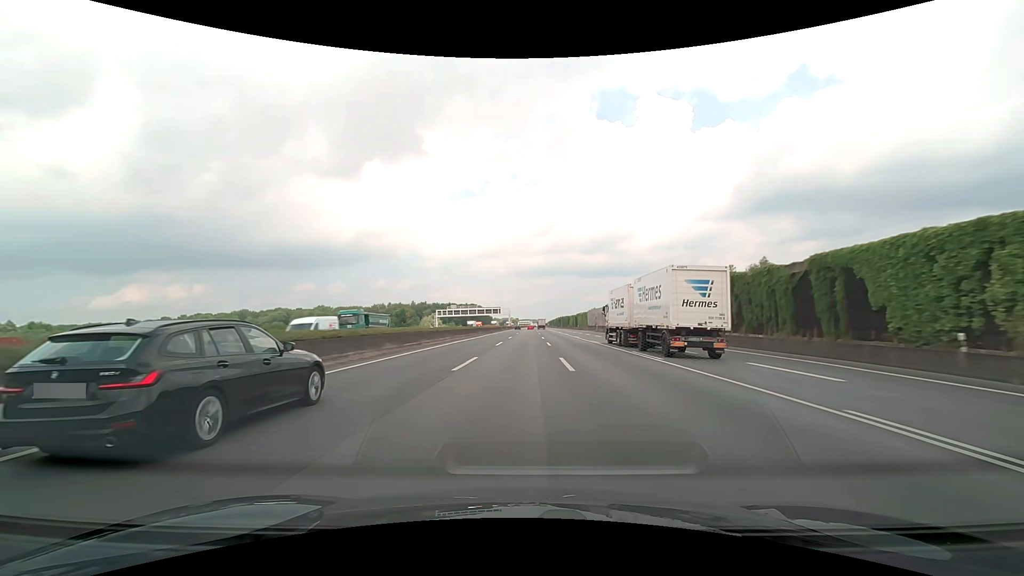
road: motorway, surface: asphalt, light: Day
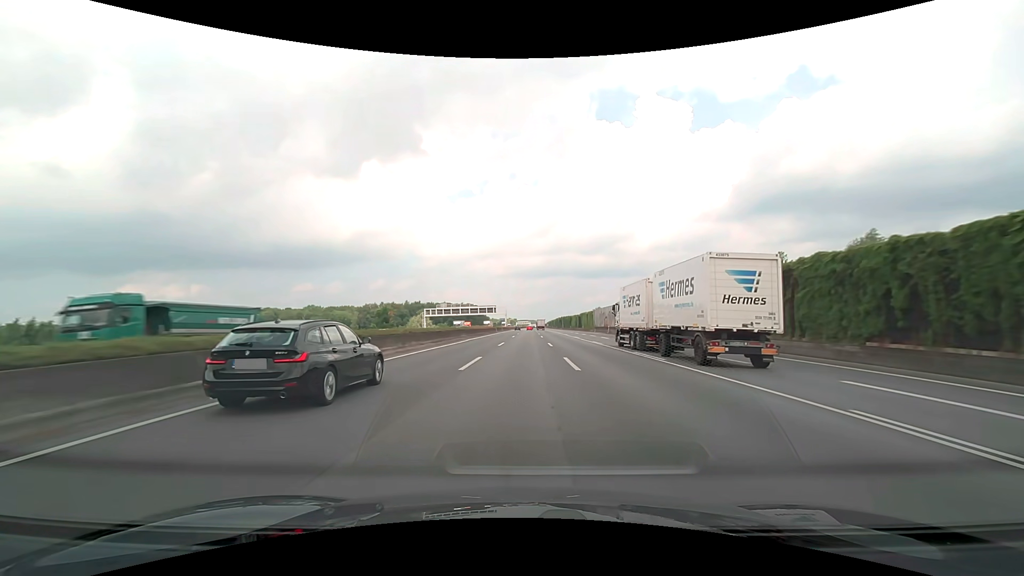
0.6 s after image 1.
(0.0, +18.1) m; 0°
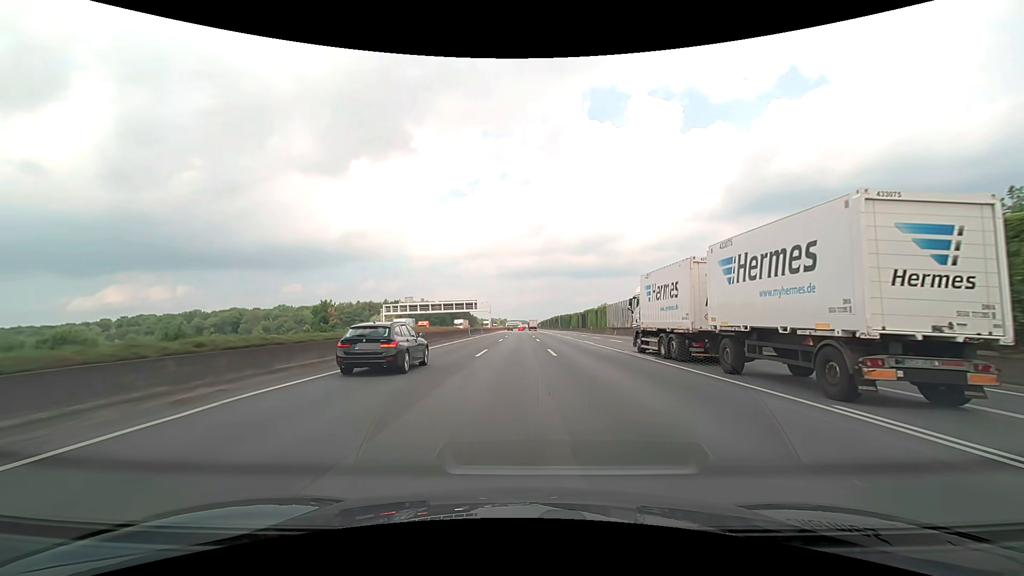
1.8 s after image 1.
(+0.4, +36.4) m; +1°
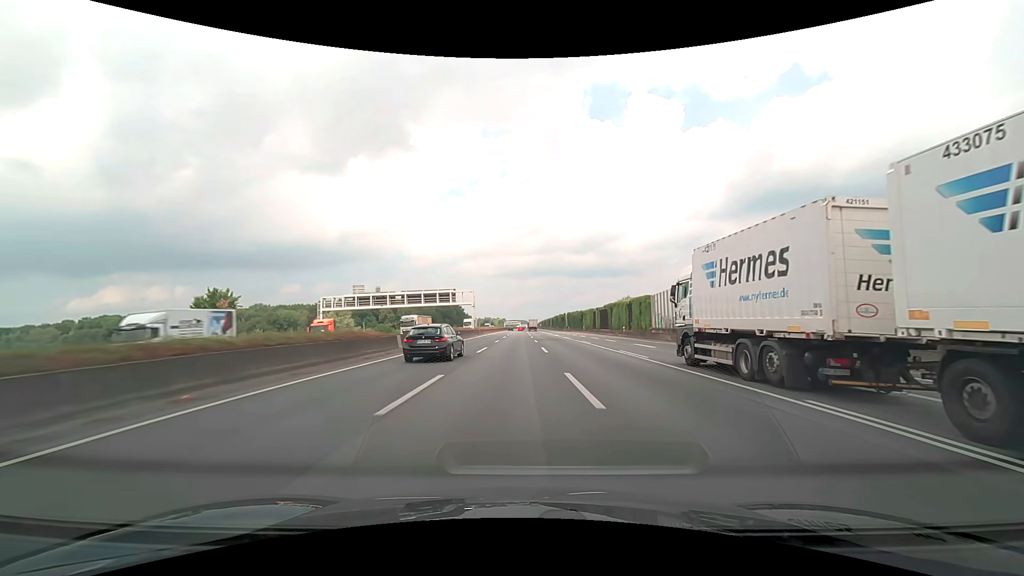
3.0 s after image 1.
(+0.1, +36.6) m; 0°
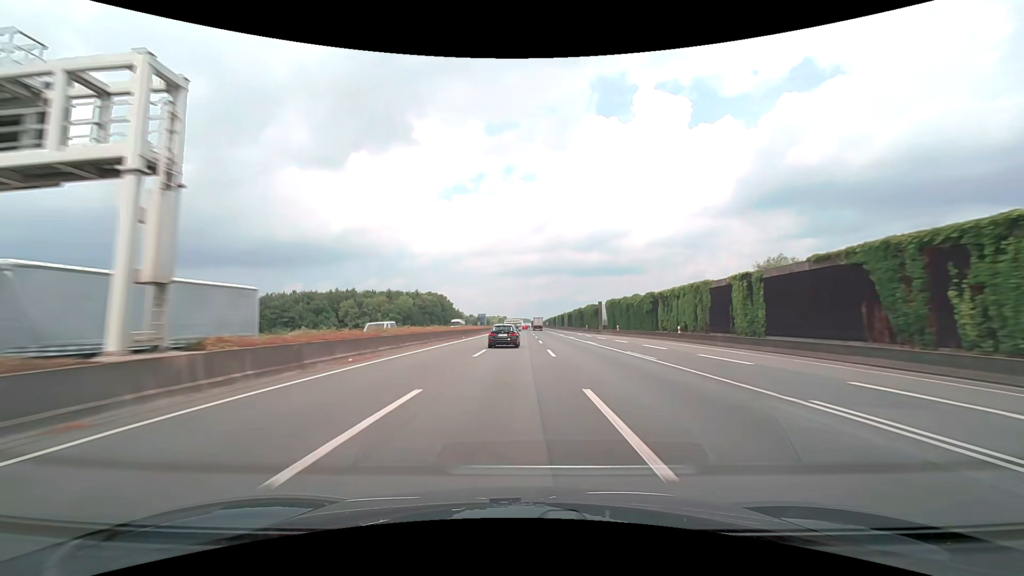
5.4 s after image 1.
(-0.5, +73.3) m; 0°
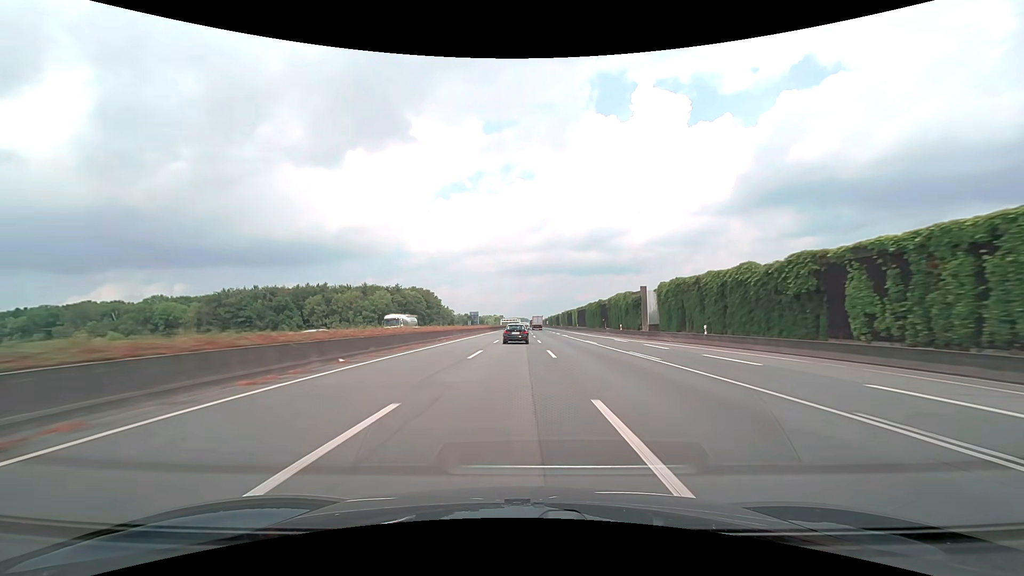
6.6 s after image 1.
(+0.1, +36.5) m; 0°
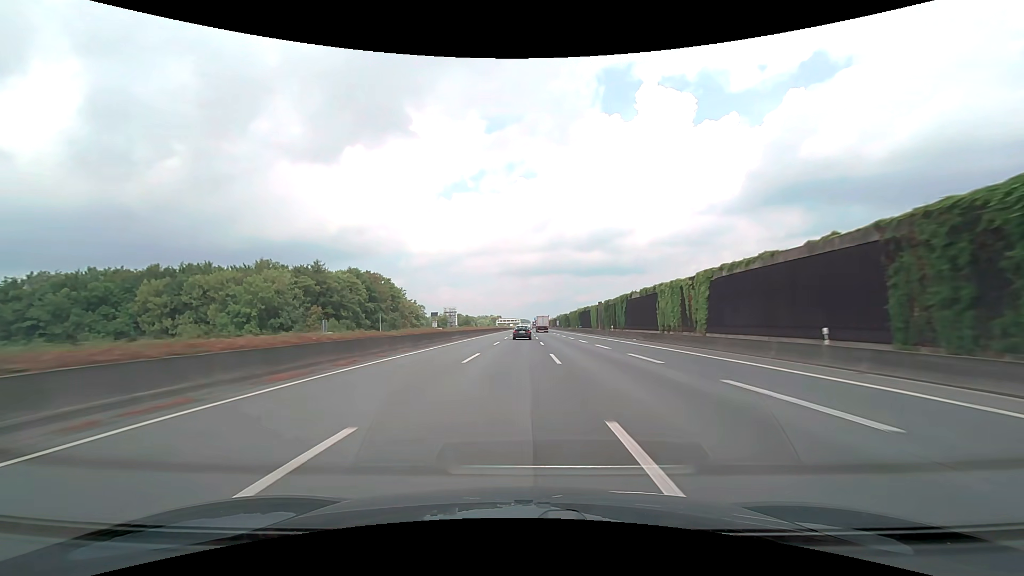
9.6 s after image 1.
(+0.1, +91.1) m; 0°
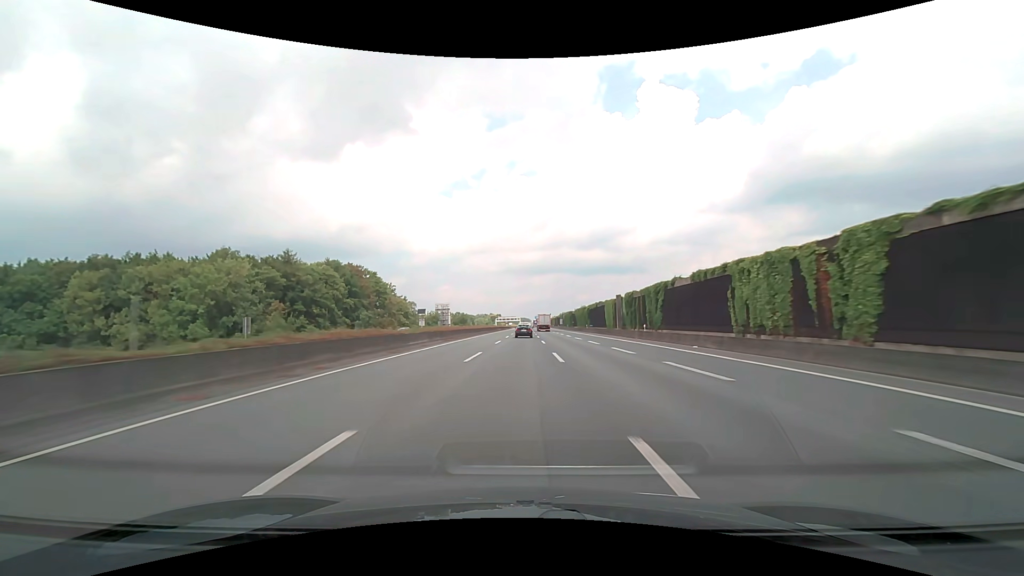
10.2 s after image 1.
(0.0, +18.2) m; 0°
(0, +10) (0, +20) (0, +30) (0, +40) (0, +50) (0, +60) (0, +70) (0, +80) (0, +90) (+1, +100) m
